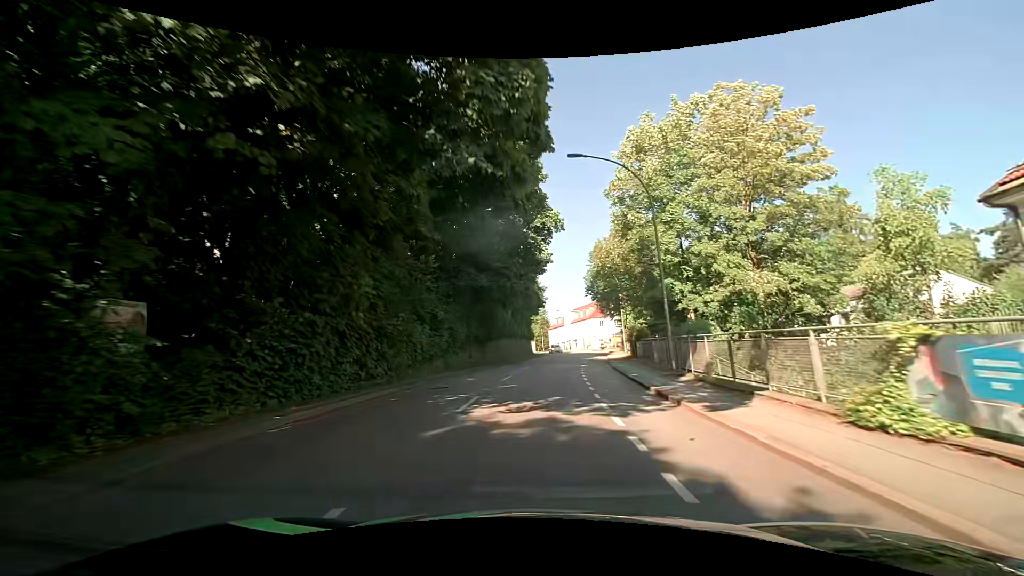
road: tertiary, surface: asphalt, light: Day
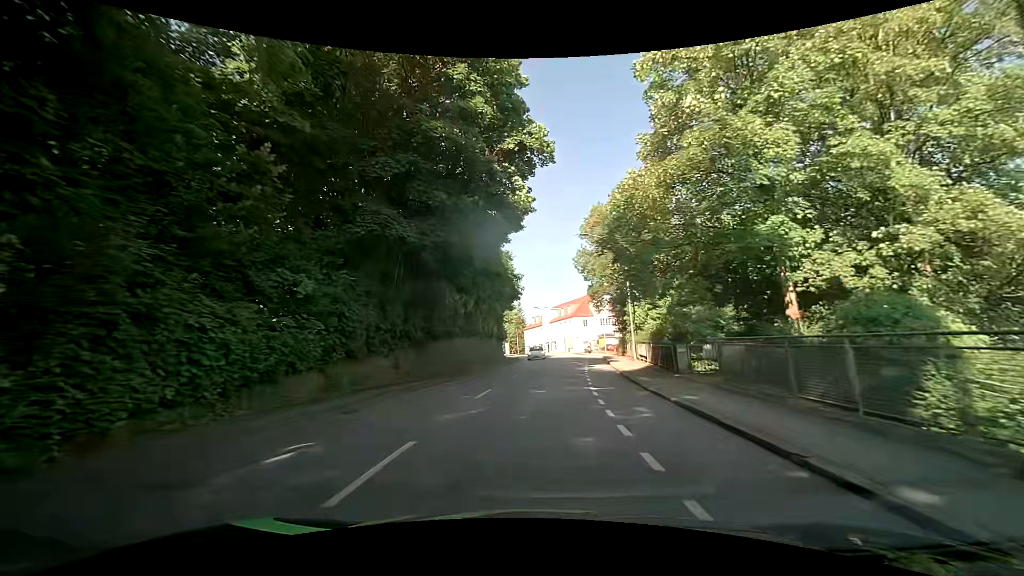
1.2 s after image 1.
(+0.2, +14.9) m; +2°
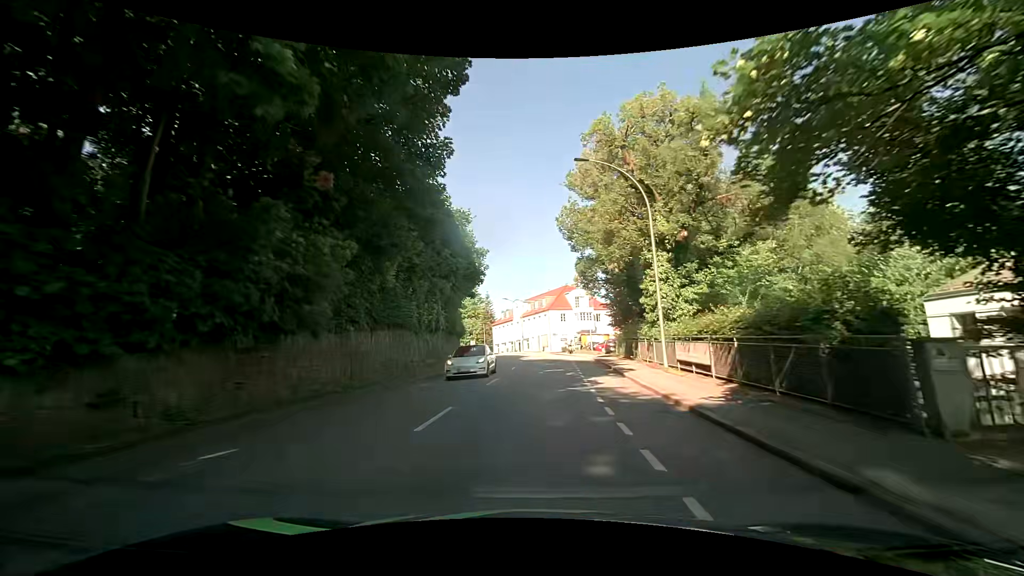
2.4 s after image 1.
(+0.3, +14.1) m; +3°
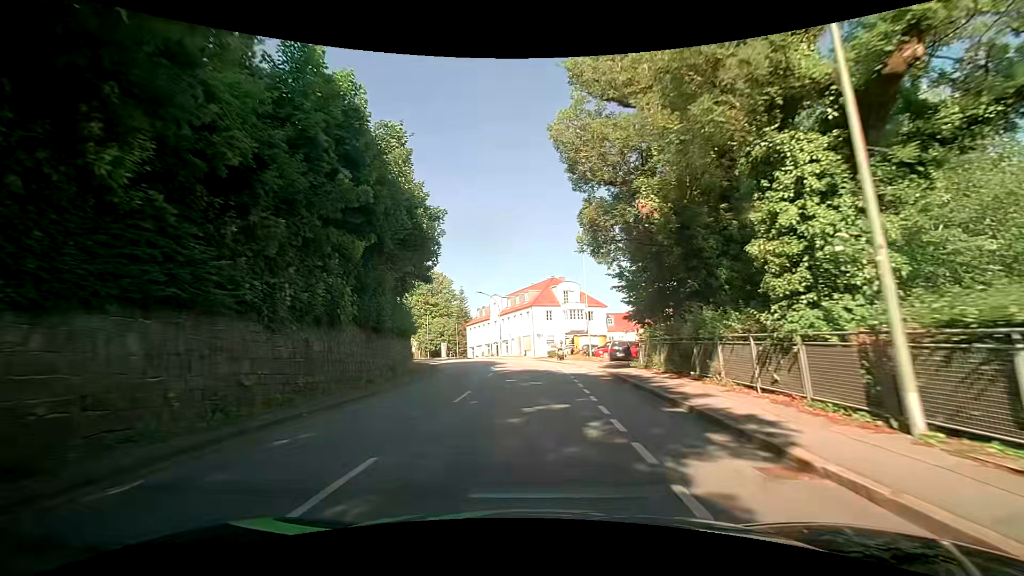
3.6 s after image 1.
(+0.2, +13.6) m; +1°
